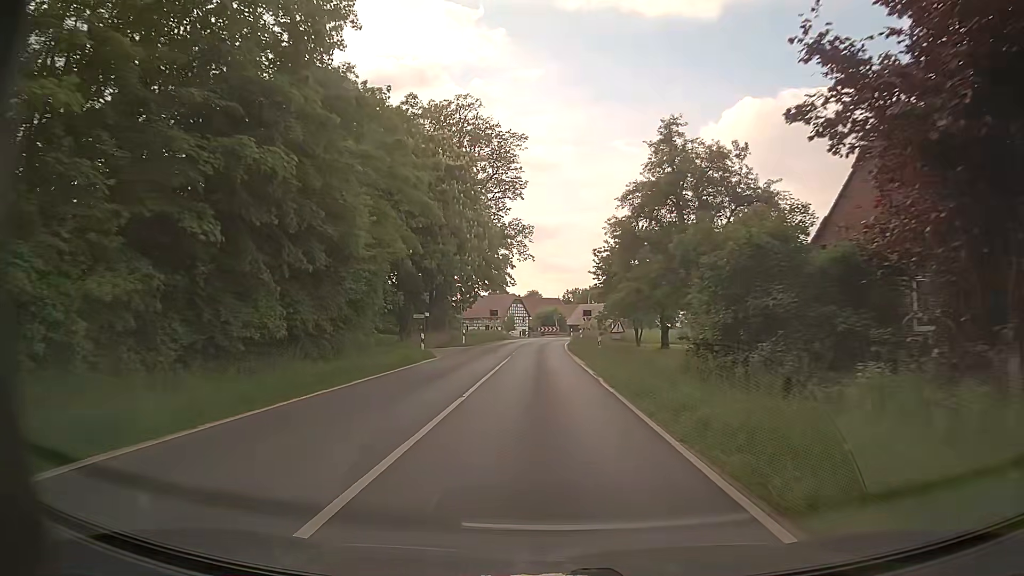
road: primary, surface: asphalt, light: Day
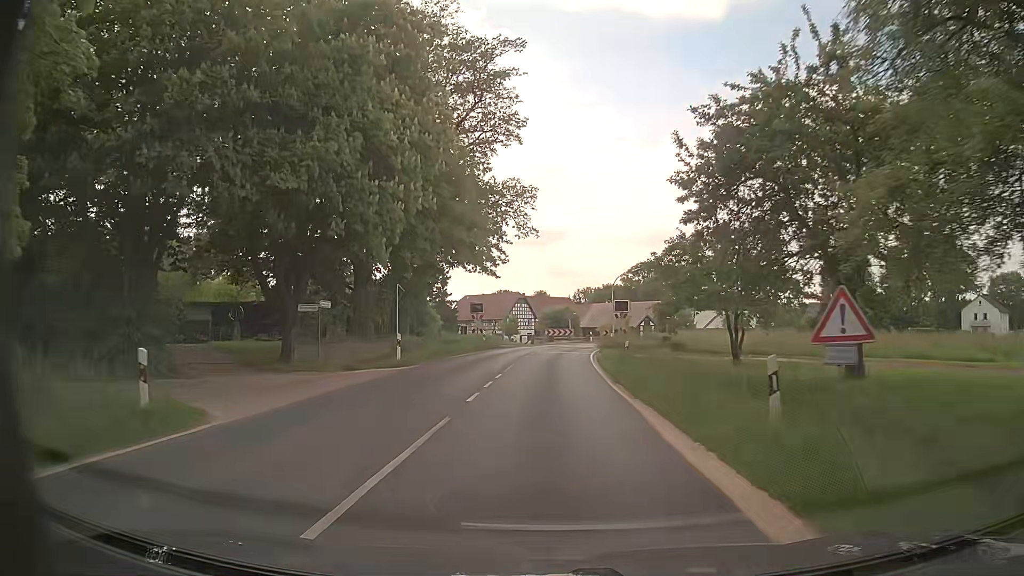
(-0.2, +23.2) m; -1°
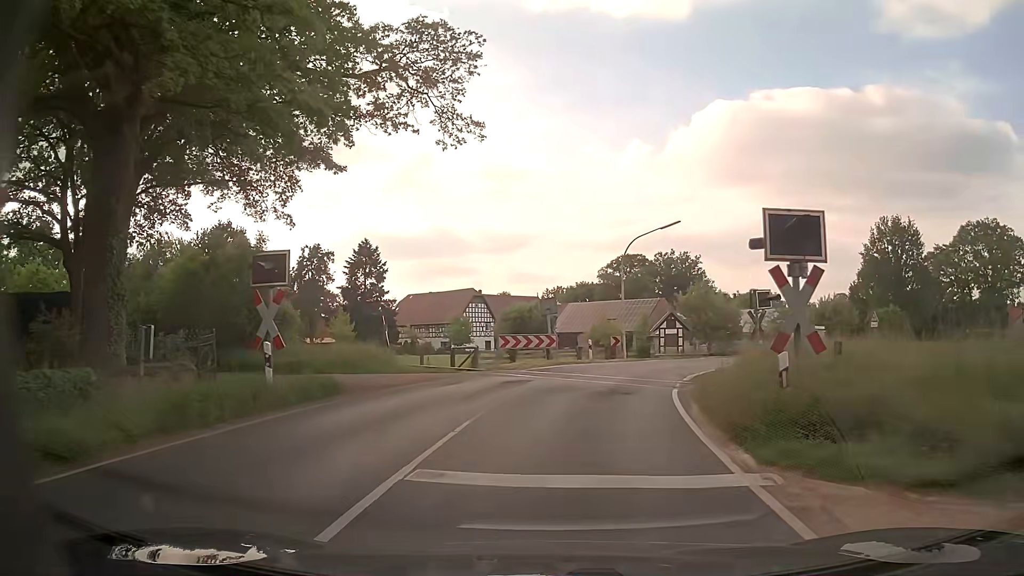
(0.0, +31.1) m; +2°
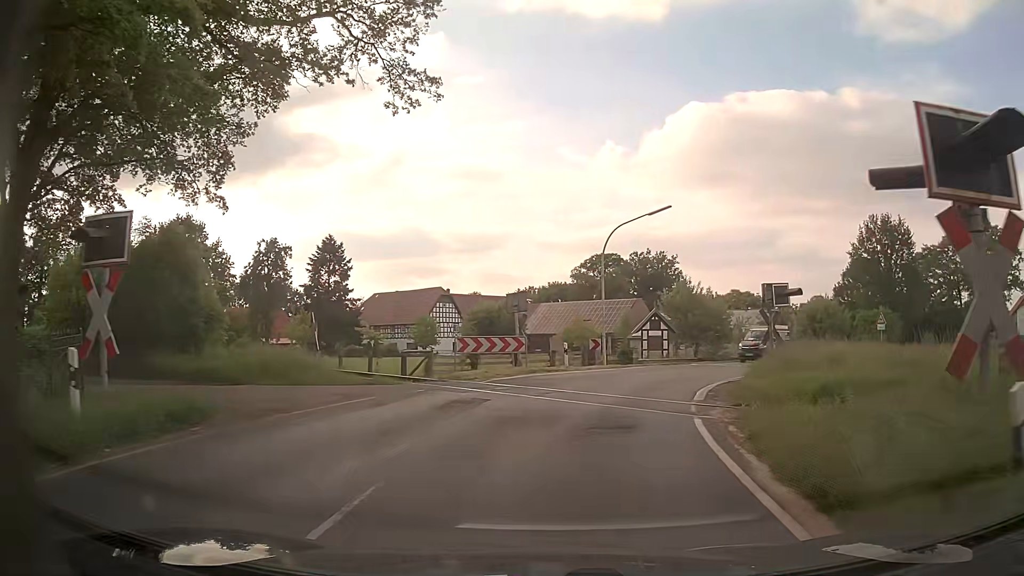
(+0.1, +5.0) m; +2°
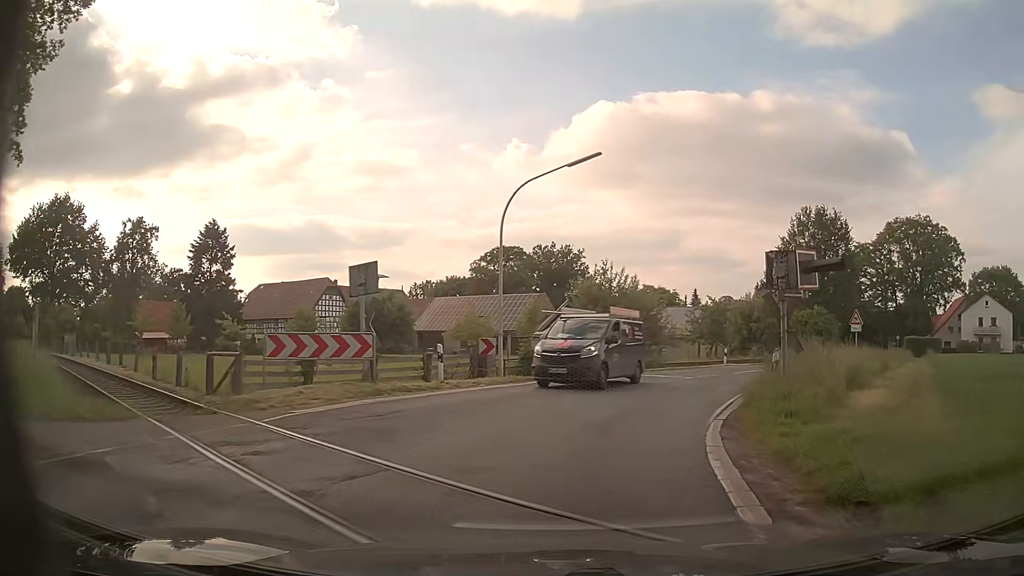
(+0.6, +9.5) m; +8°
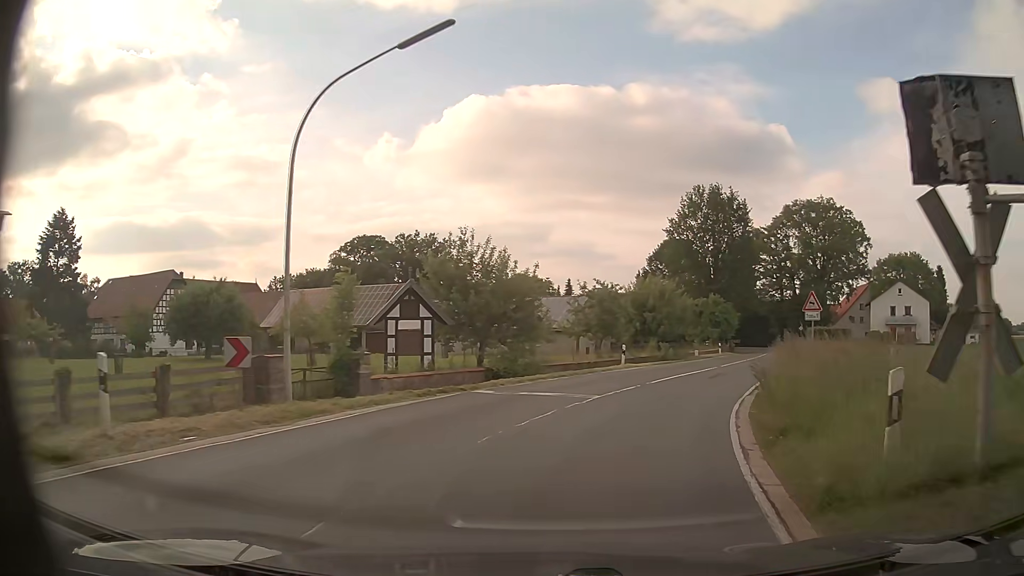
(+1.0, +9.9) m; +12°
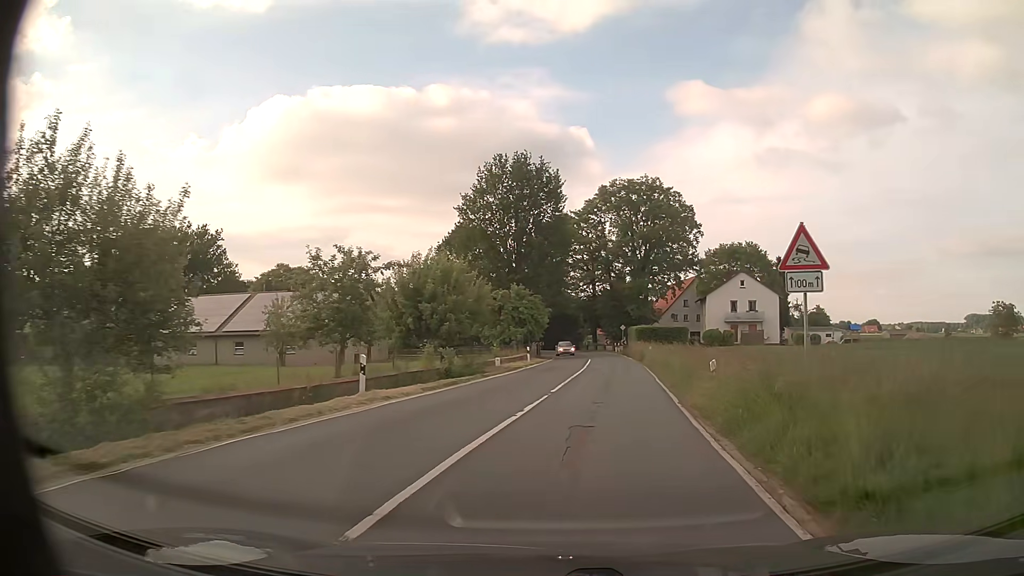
(+2.5, +15.7) m; +17°
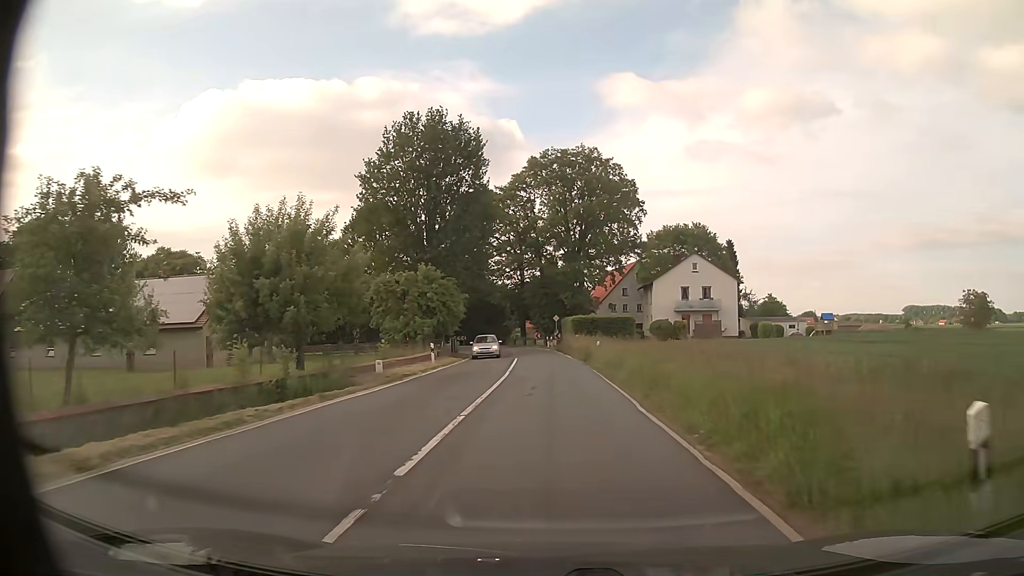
(+0.7, +11.6) m; +6°
(0, +10) (0, +20) (0, +30) (0, +40) (-1, +50) (-2, +60) (-4, +70) (-8, +79) (-15, +86) (-24, +89) m
